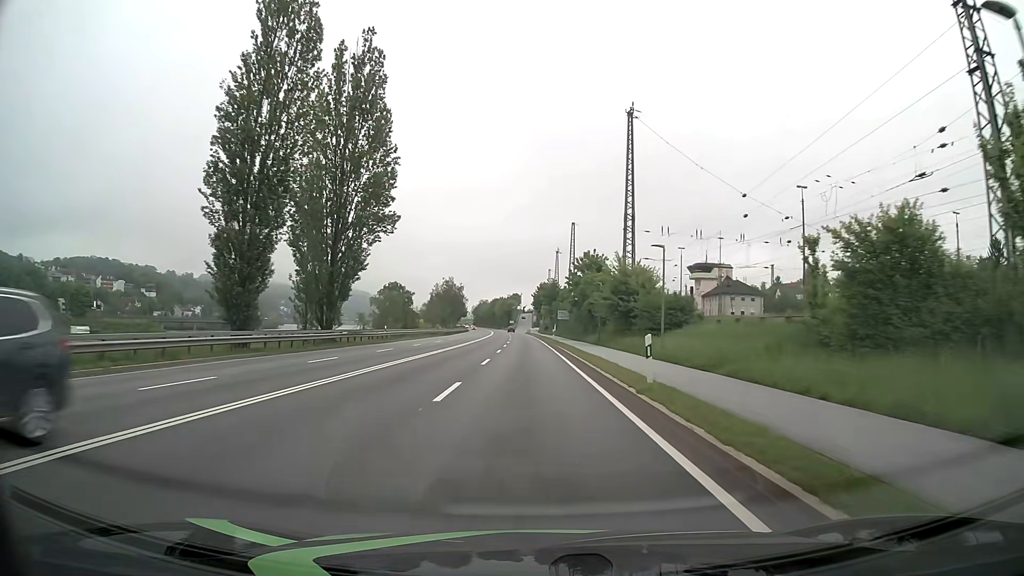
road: primary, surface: asphalt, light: Day
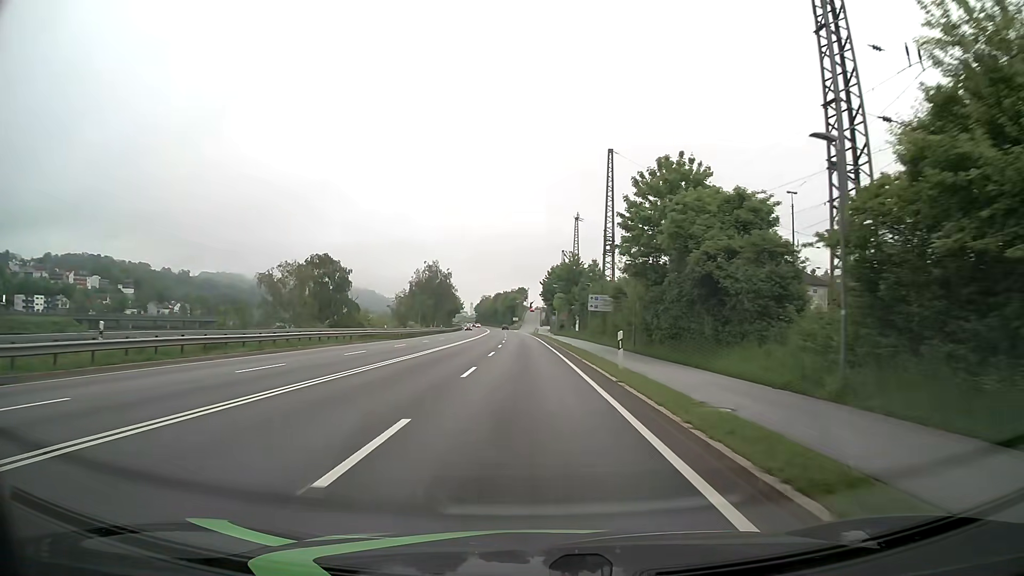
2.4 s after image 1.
(+0.1, +42.9) m; -1°
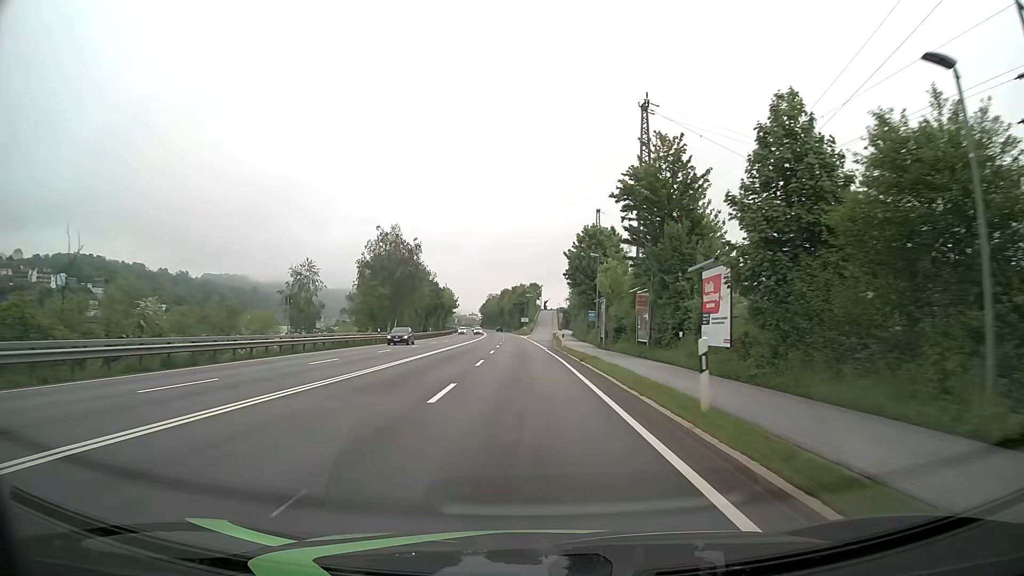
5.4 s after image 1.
(-0.3, +53.7) m; 0°
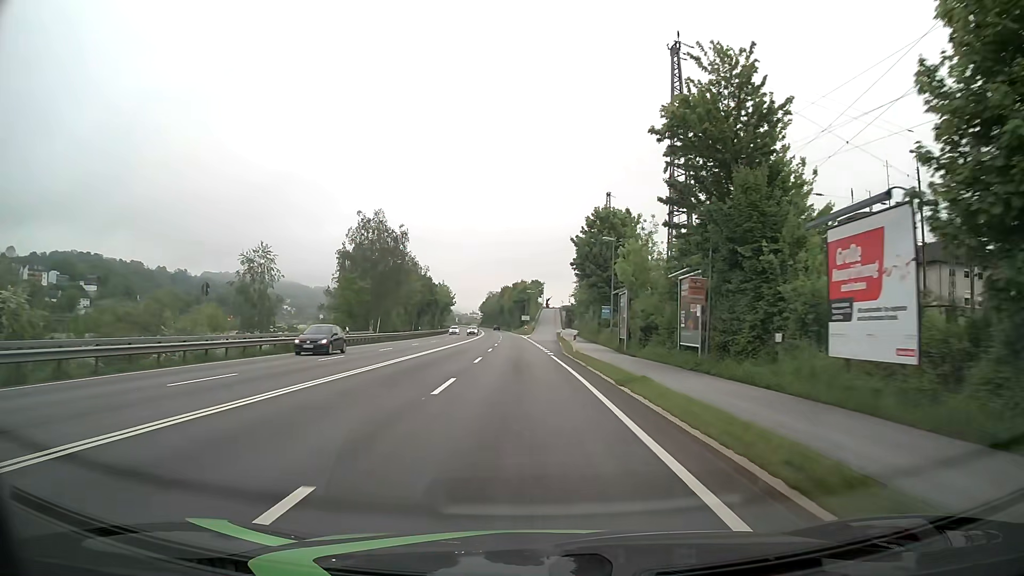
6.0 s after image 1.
(-0.1, +10.7) m; 0°
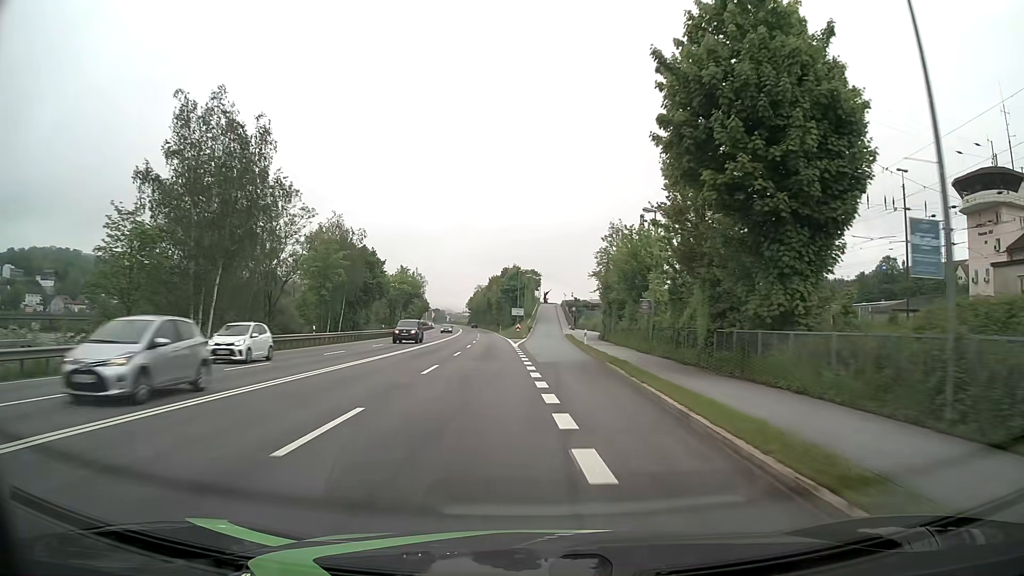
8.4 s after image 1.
(-0.3, +43.0) m; 0°
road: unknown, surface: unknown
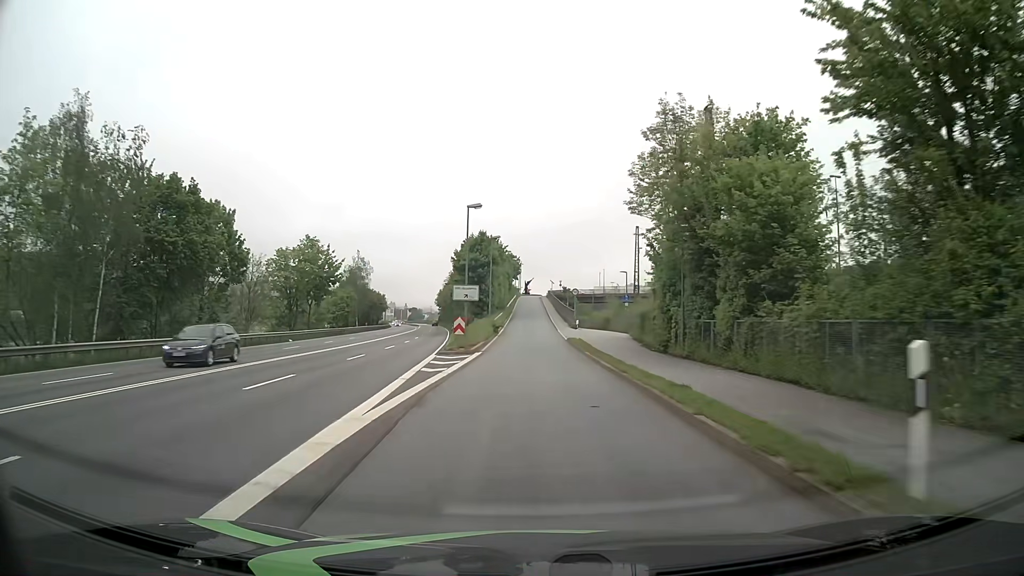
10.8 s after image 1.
(+0.8, +41.3) m; +2°
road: unclassified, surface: asphalt
